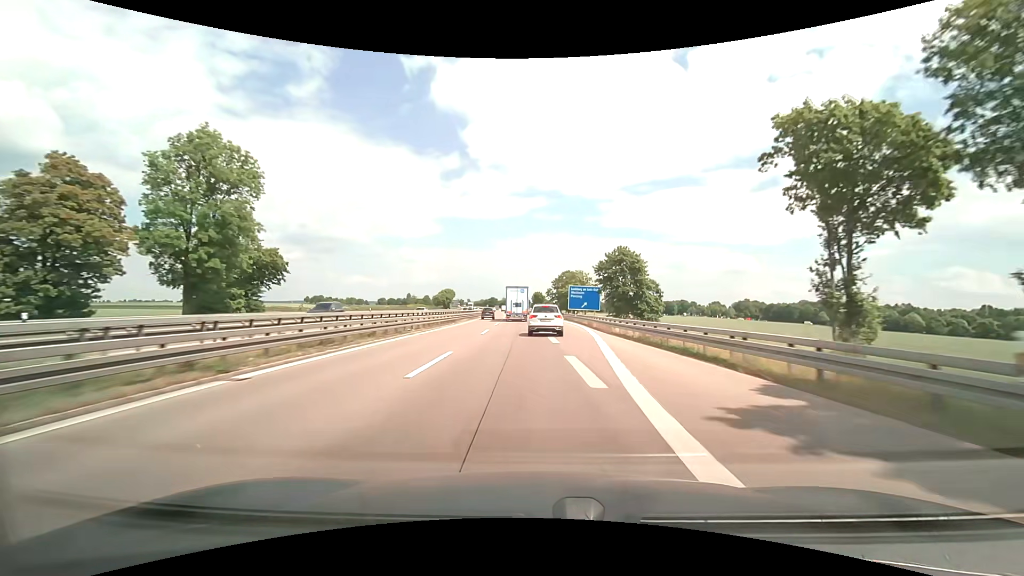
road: motorway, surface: asphalt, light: Day
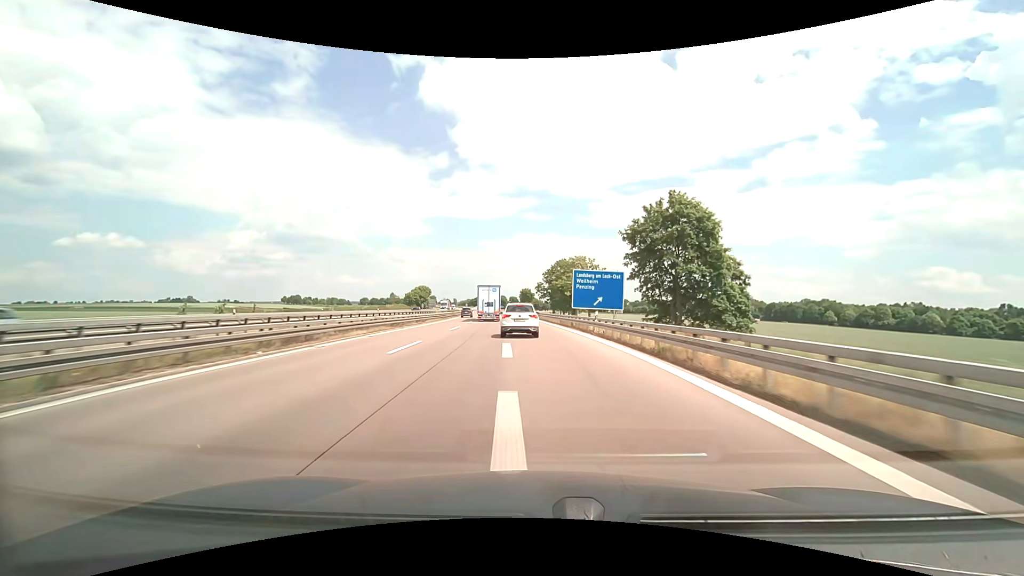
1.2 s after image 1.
(+0.5, +30.7) m; +1°
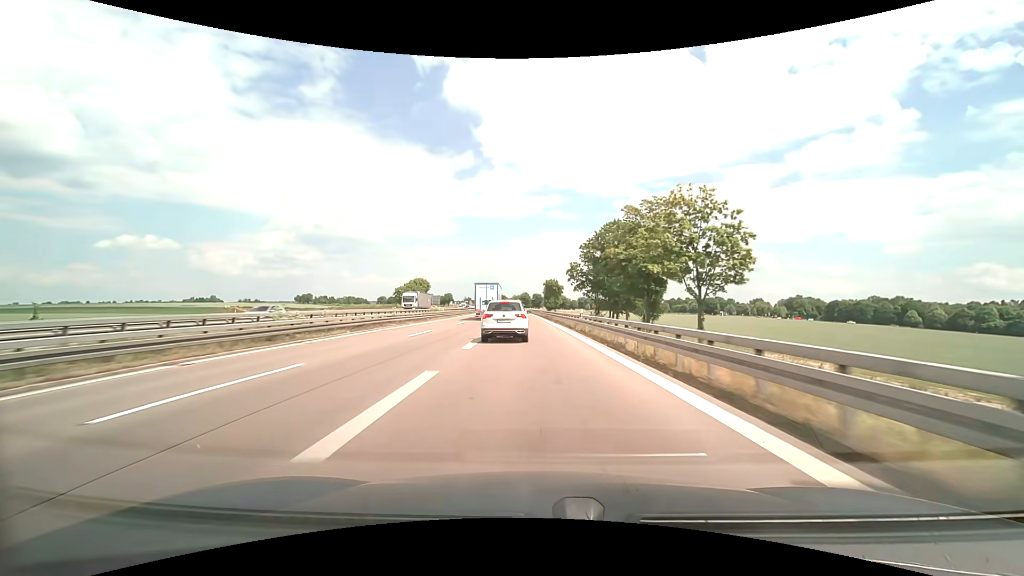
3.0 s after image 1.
(-0.9, +45.5) m; -3°
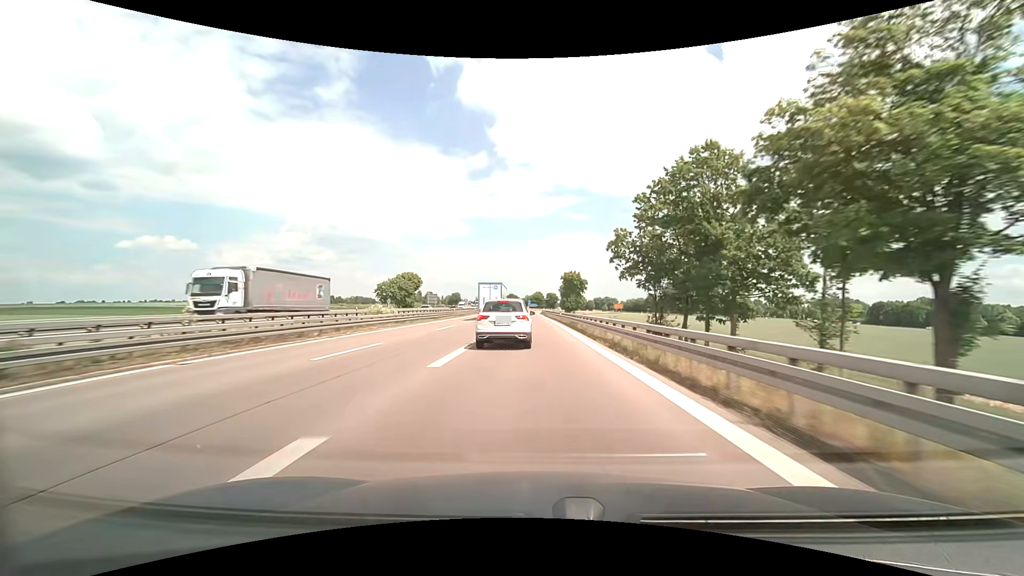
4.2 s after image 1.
(-0.4, +29.1) m; -2°
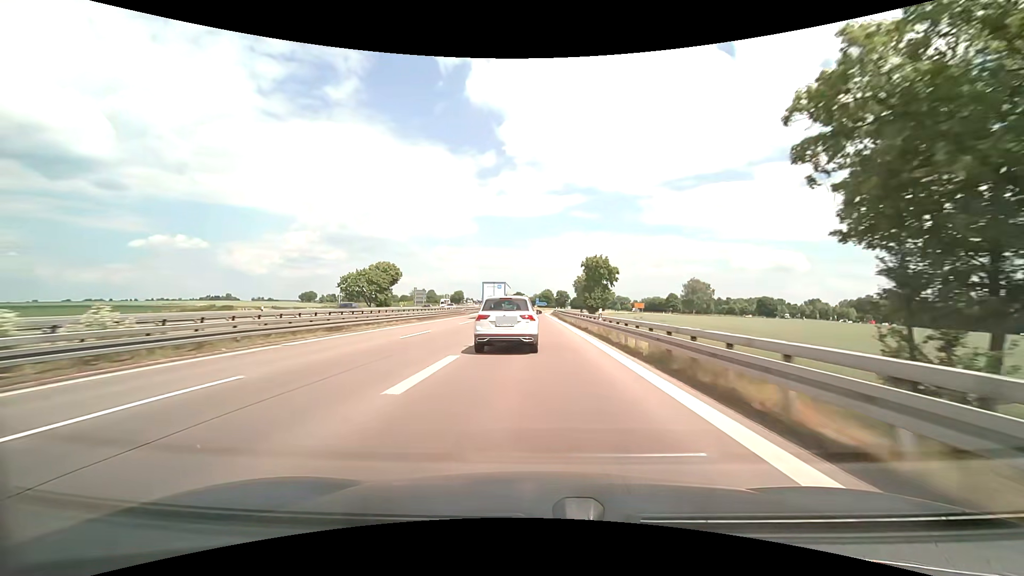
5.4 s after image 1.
(-0.2, +27.6) m; -1°
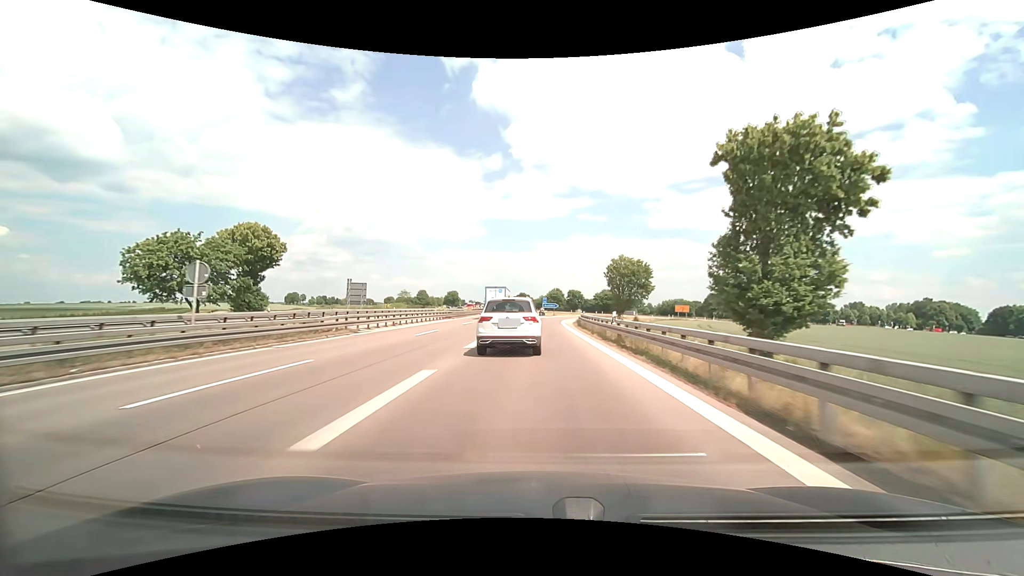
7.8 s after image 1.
(-0.2, +50.7) m; 0°
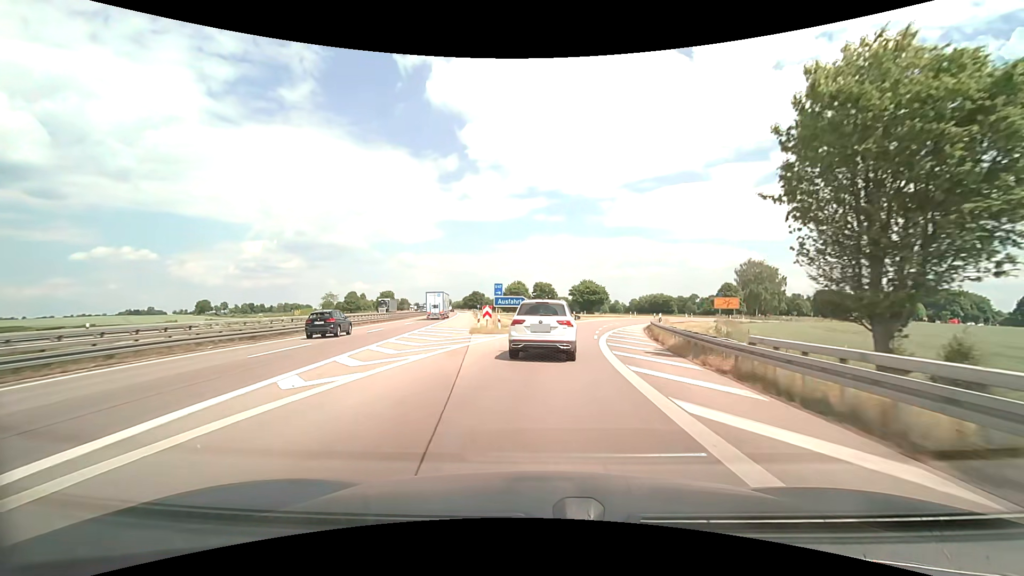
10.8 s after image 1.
(+1.1, +62.0) m; +4°
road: motorway_link
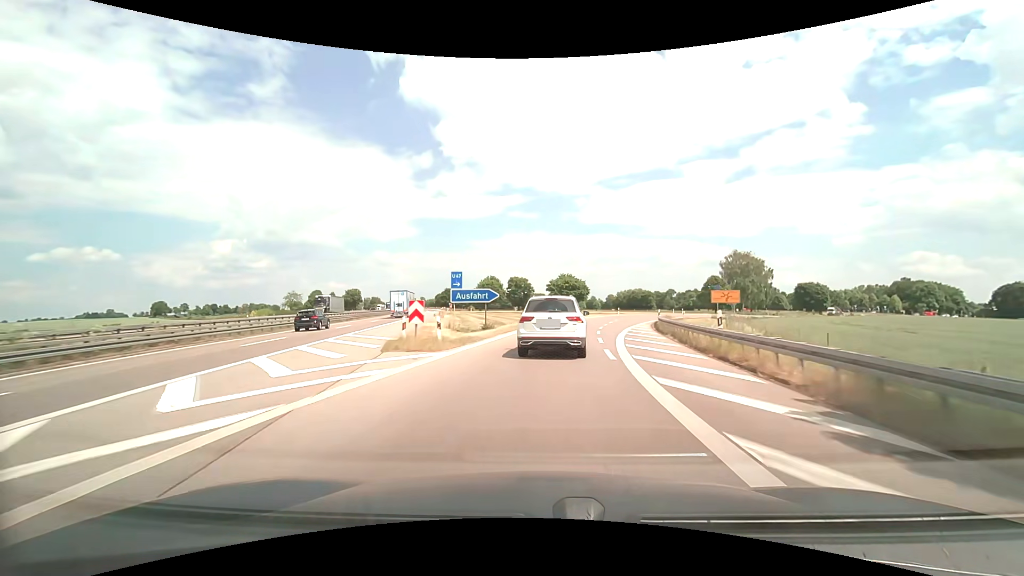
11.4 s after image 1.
(+0.2, +12.3) m; +2°
(0, +10) (+1, +20) (+2, +30) (+4, +40) (+6, +50) (+9, +59) (+13, +68) (+17, +77) (+22, +86) (+28, +94) m
